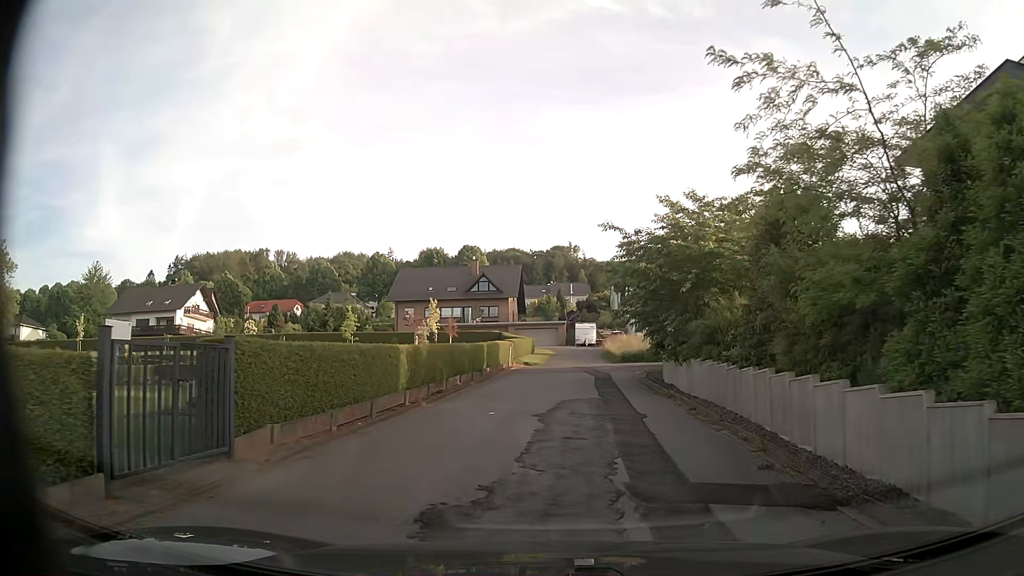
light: Day
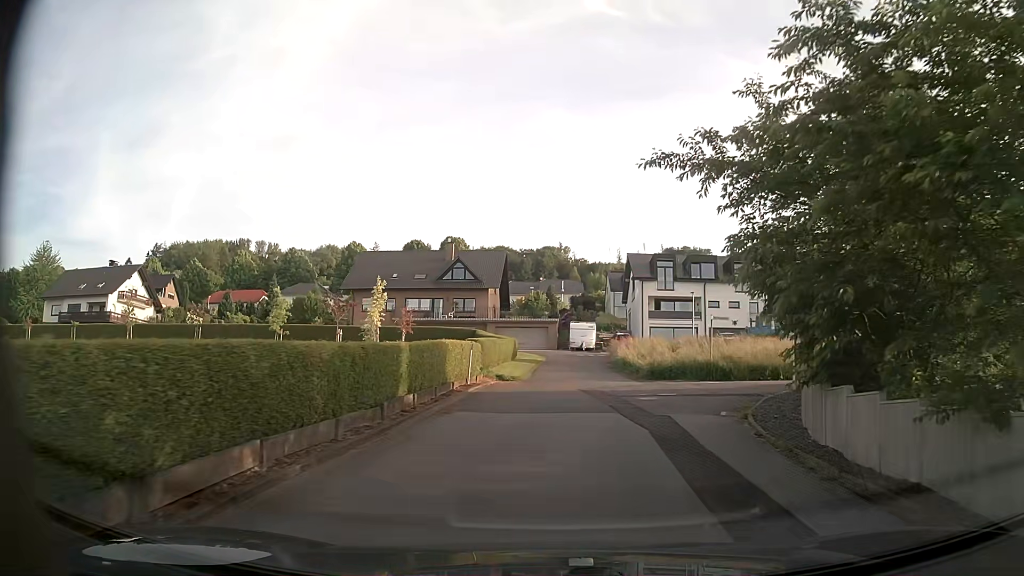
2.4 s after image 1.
(-0.3, +15.4) m; 0°
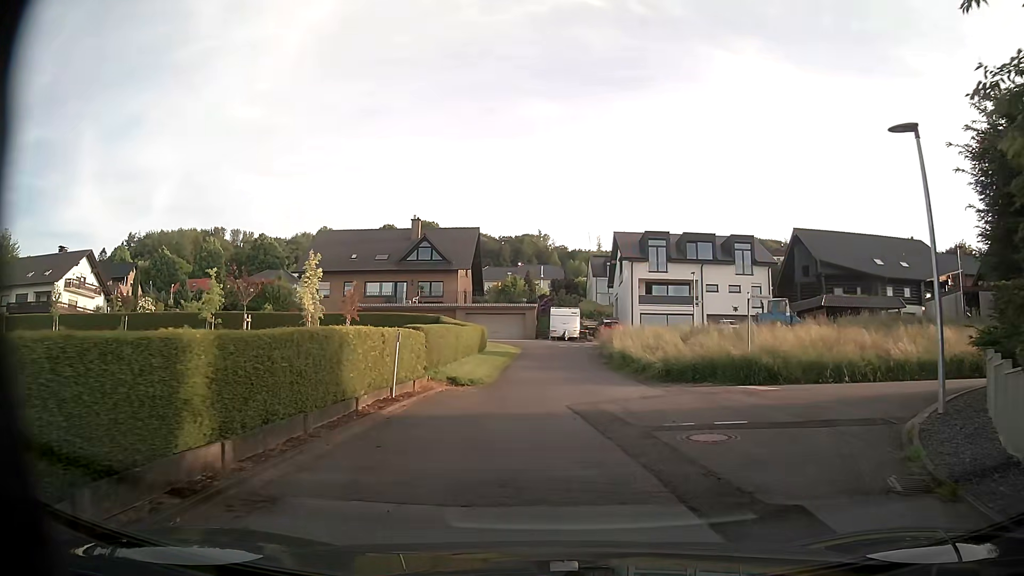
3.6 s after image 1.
(+0.1, +7.6) m; +1°
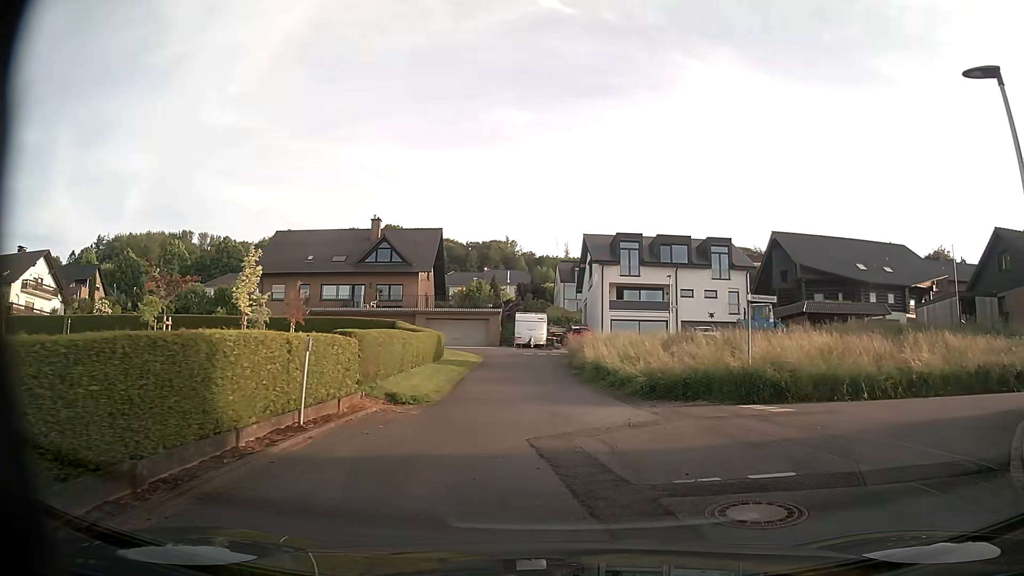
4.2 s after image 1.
(+0.1, +3.2) m; +4°
